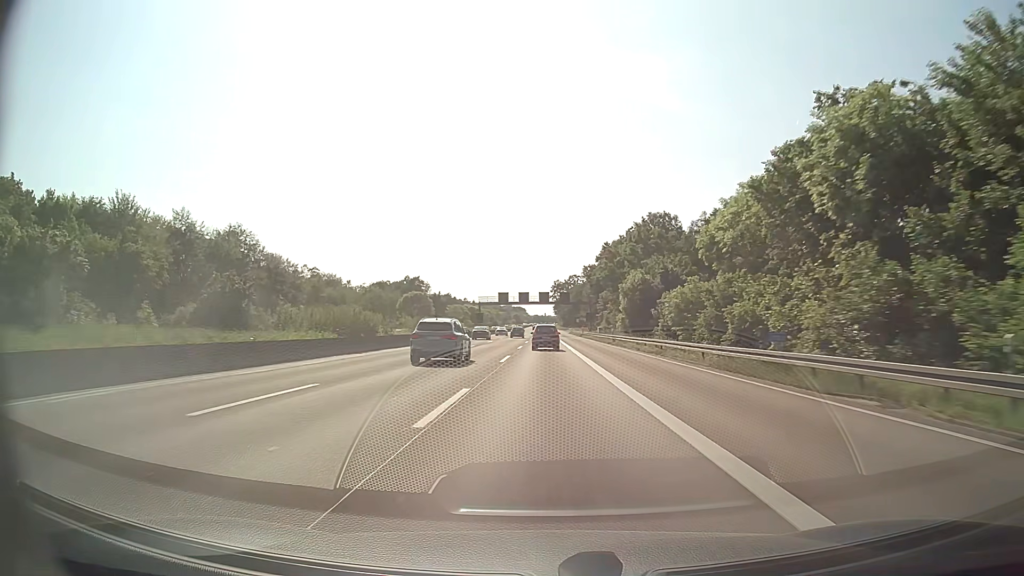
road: motorway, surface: asphalt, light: Day
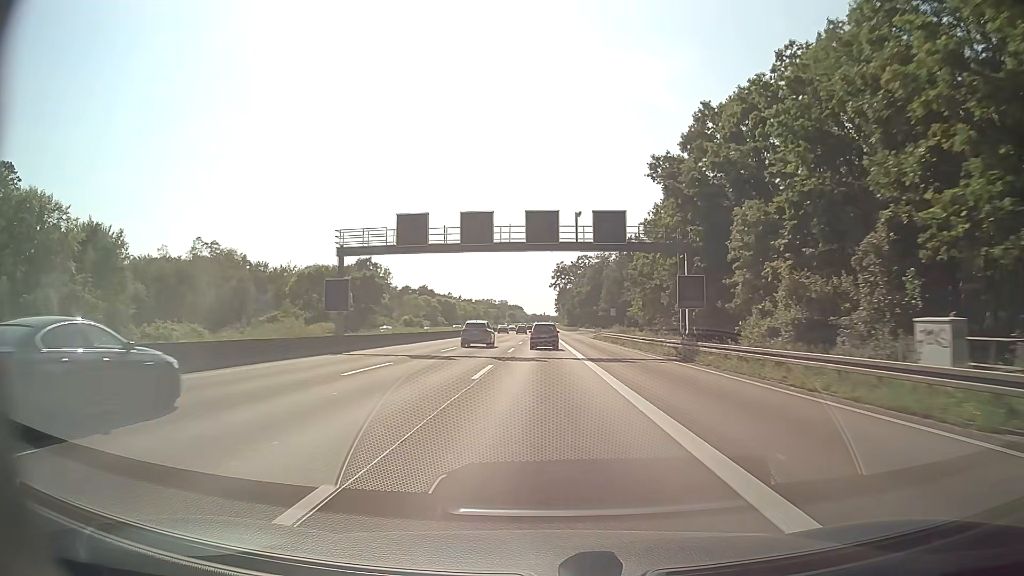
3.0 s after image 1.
(+0.2, +81.6) m; 0°
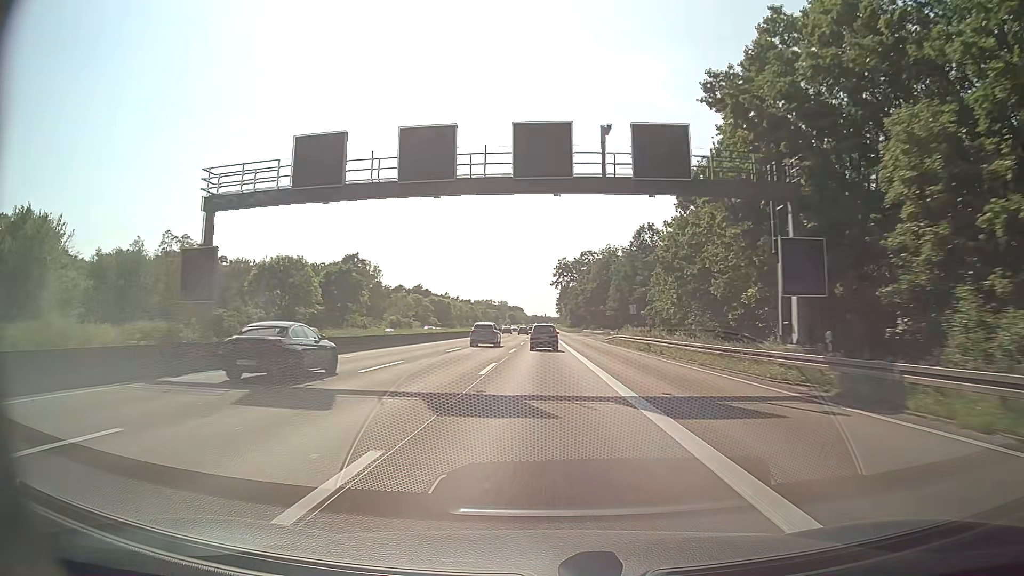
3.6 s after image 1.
(0.0, +16.2) m; 0°
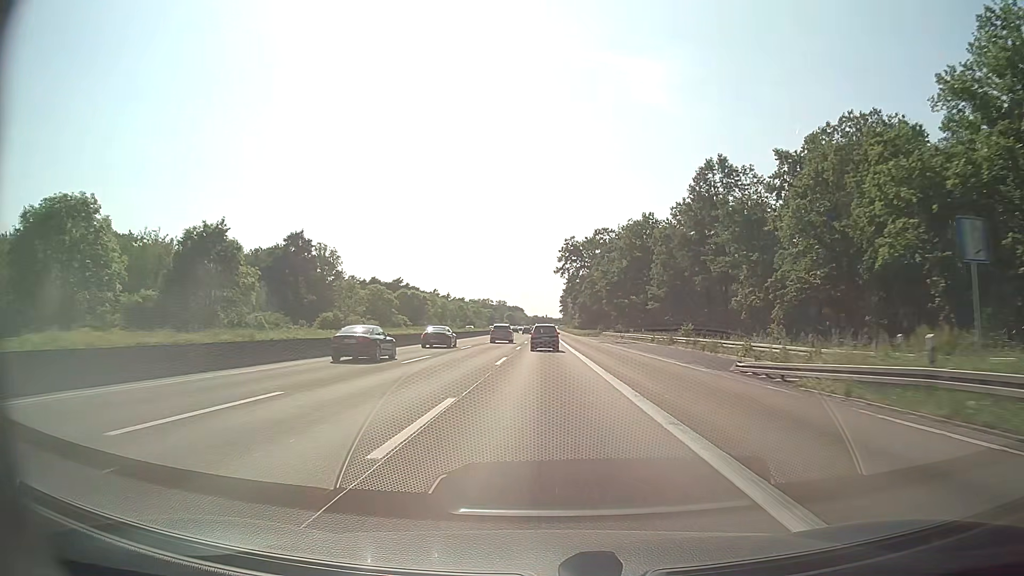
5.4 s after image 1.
(+0.1, +48.5) m; 0°
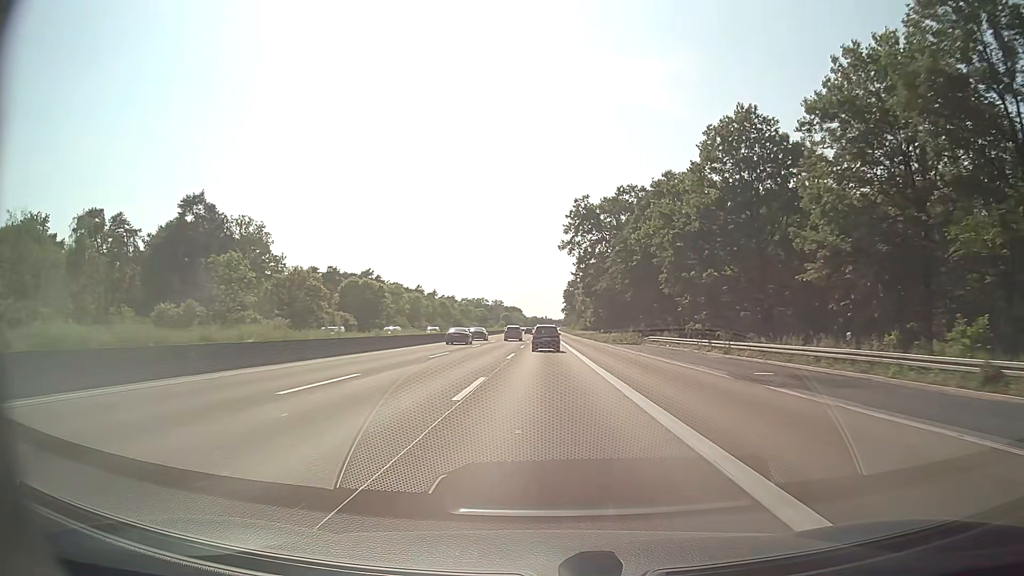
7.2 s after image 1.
(0.0, +48.3) m; 0°
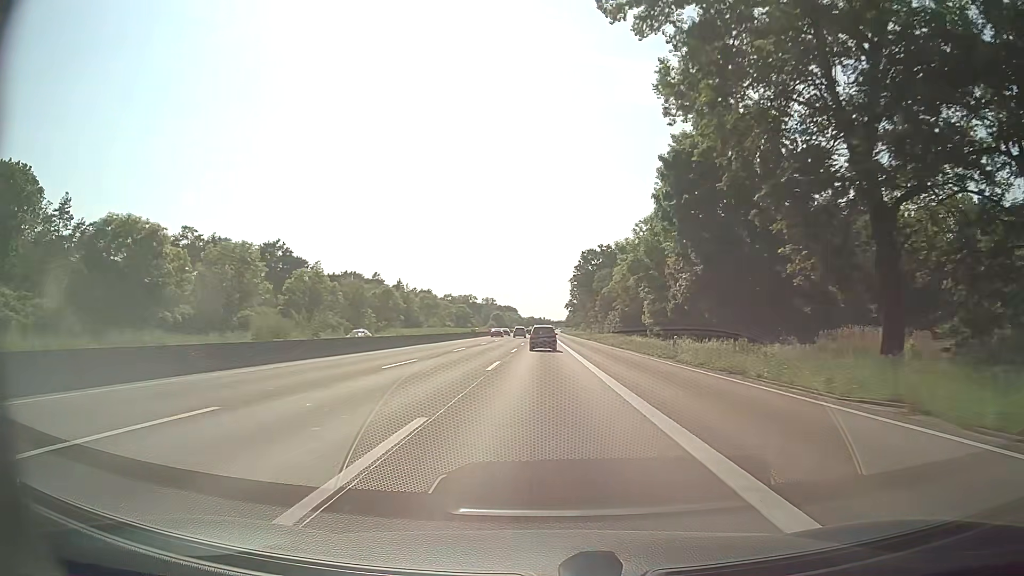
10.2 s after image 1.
(+0.1, +80.7) m; 0°
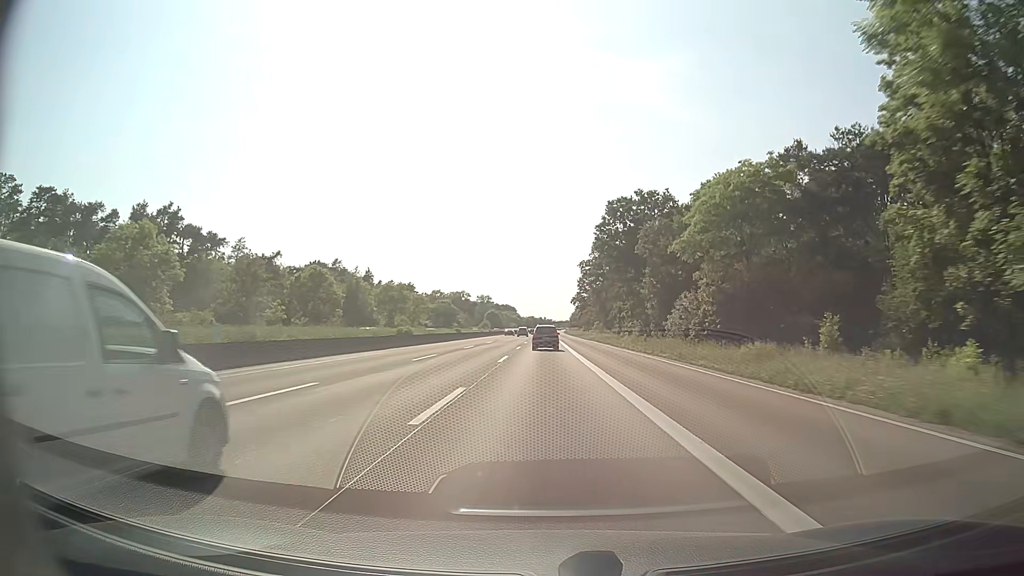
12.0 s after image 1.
(+0.1, +48.8) m; 0°
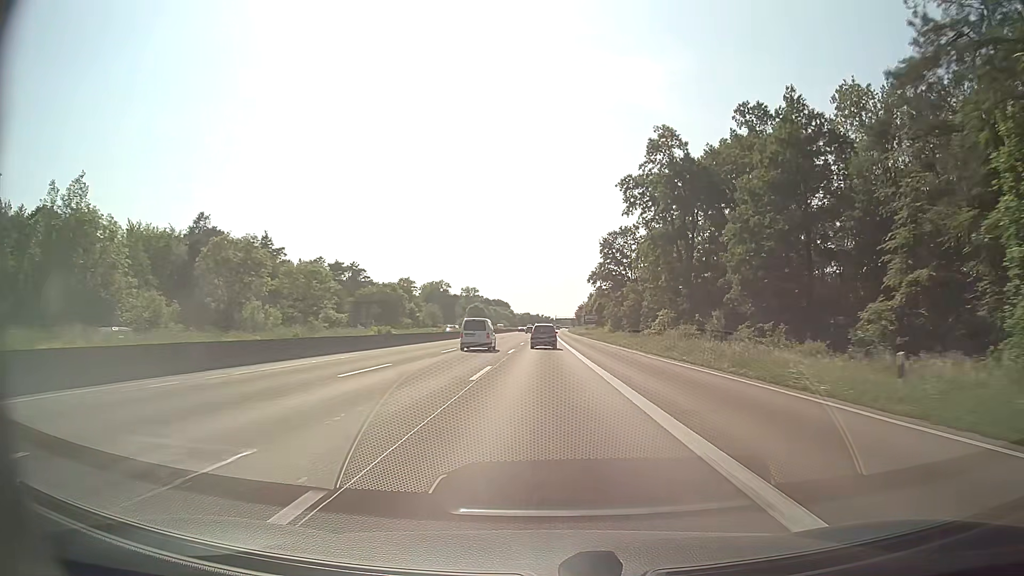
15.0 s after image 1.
(0.0, +82.3) m; 0°
(0, +10) (0, +20) (0, +30) (0, +40) (0, +50) (0, +60) (0, +70) (0, +80) (0, +90) (0, +100) m
